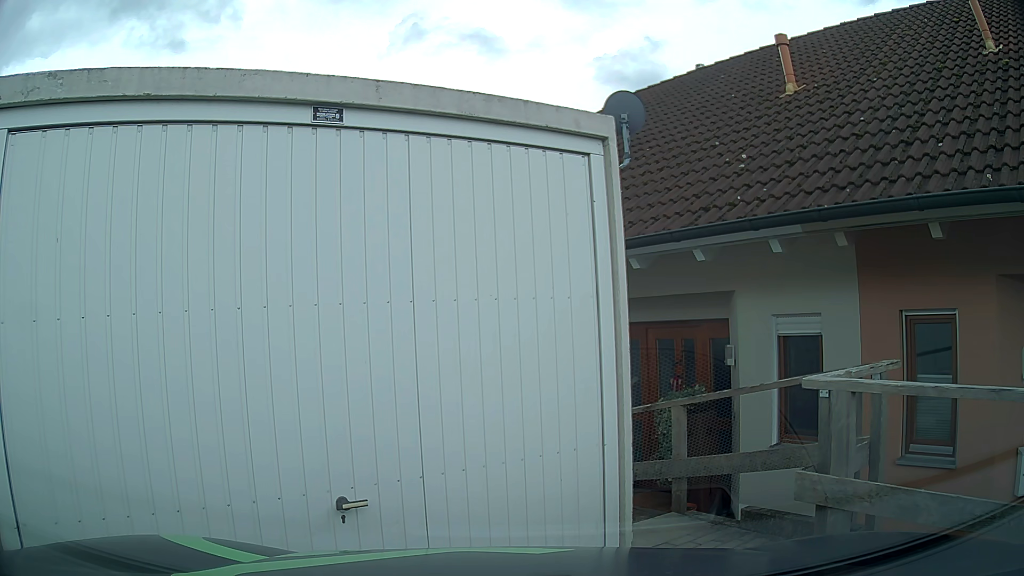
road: residential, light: Day
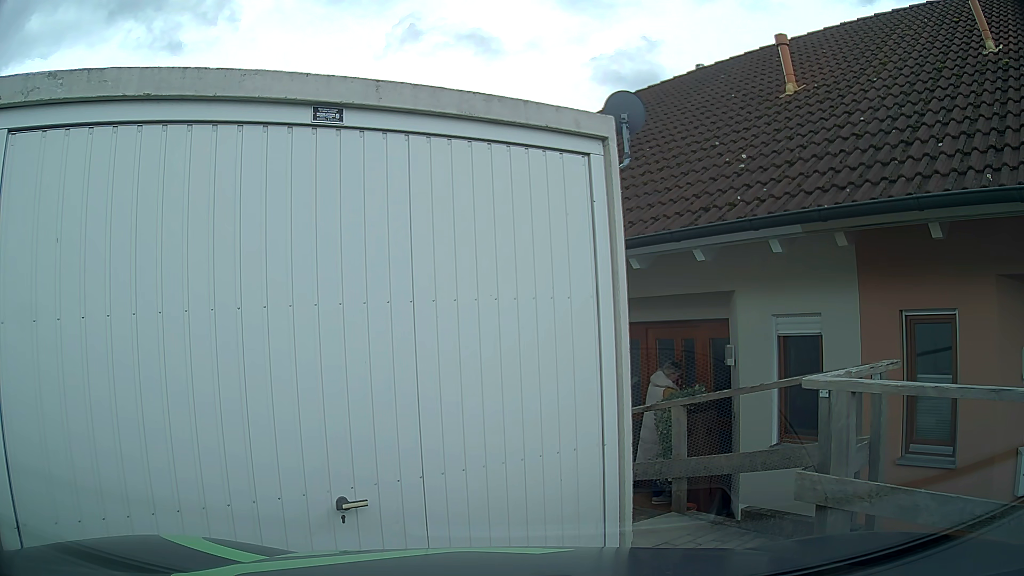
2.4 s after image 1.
(0.0, 0.0) m; 0°
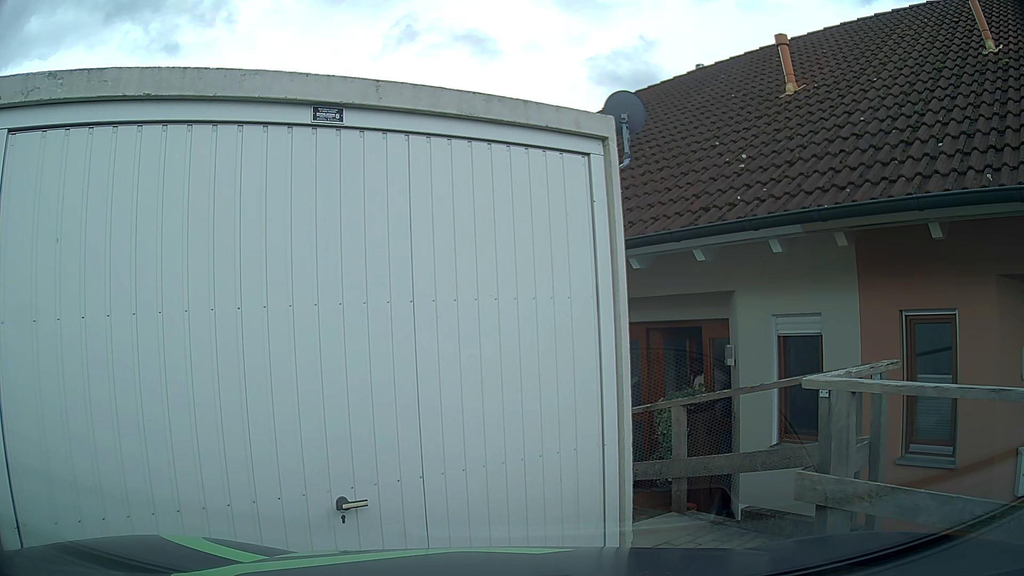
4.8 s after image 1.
(0.0, 0.0) m; 0°
